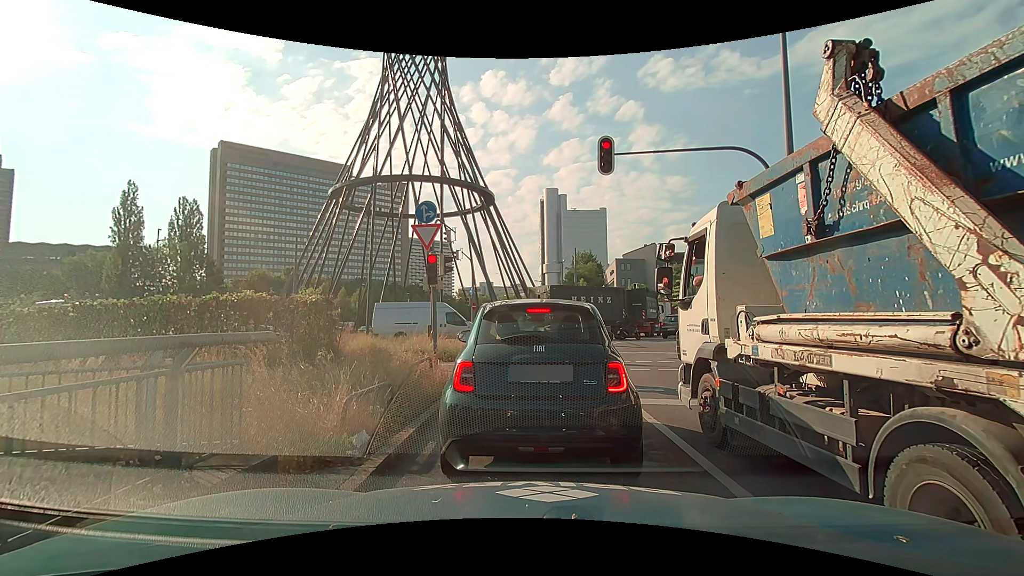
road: trunk_link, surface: asphalt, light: Day
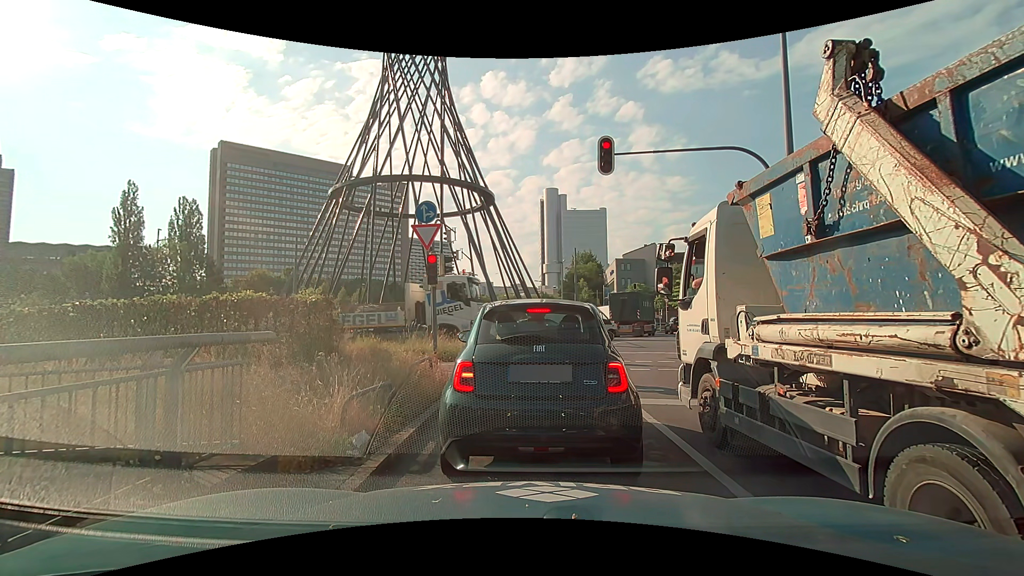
(0.0, 0.0) m; 0°
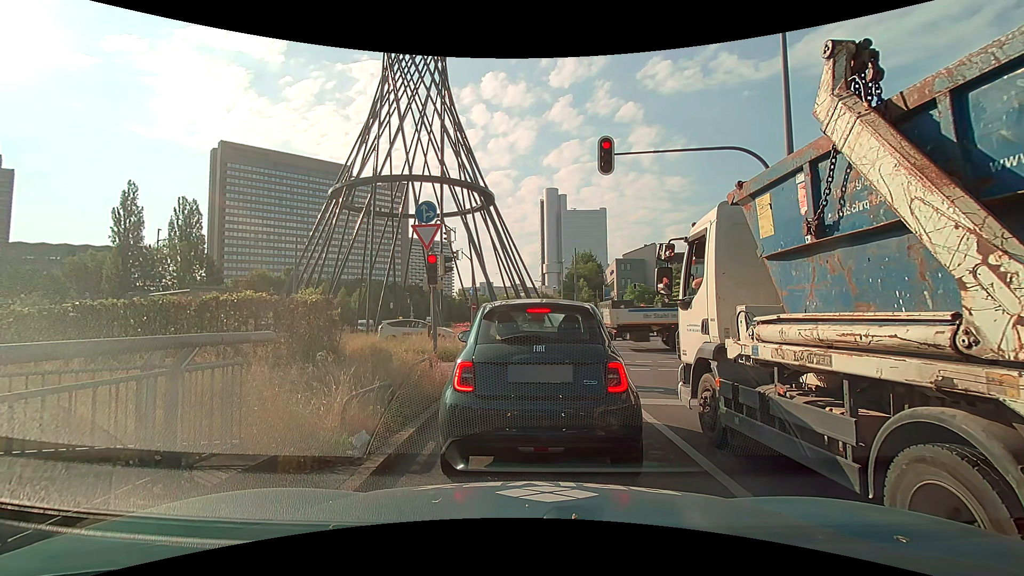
(0.0, 0.0) m; 0°
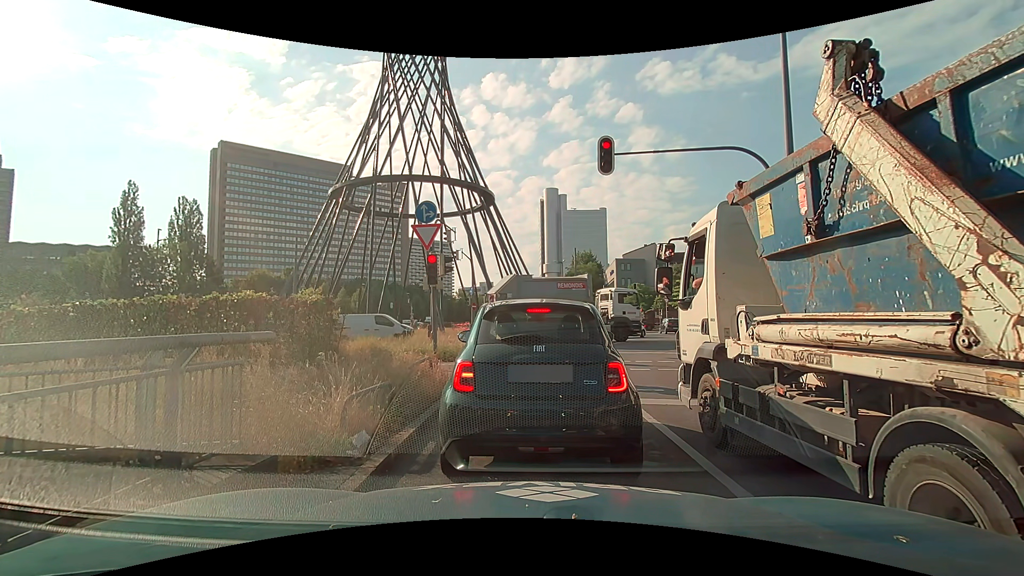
(0.0, 0.0) m; 0°
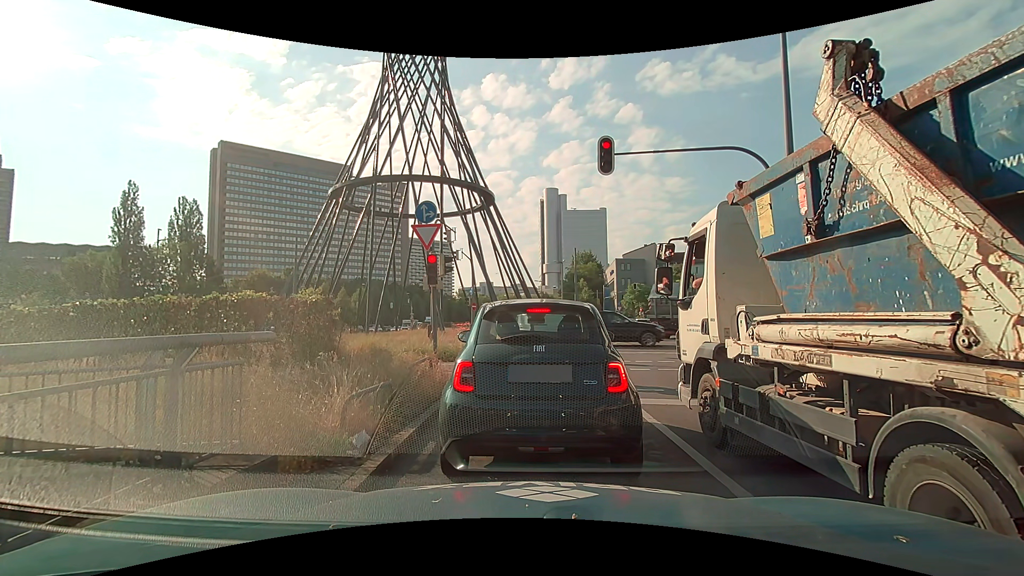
(0.0, 0.0) m; 0°
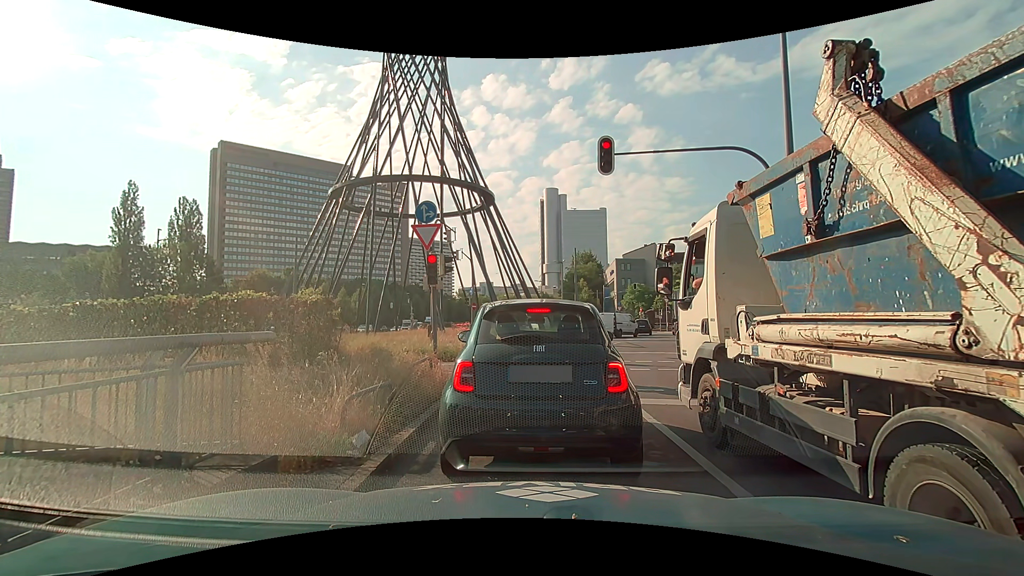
(0.0, 0.0) m; 0°
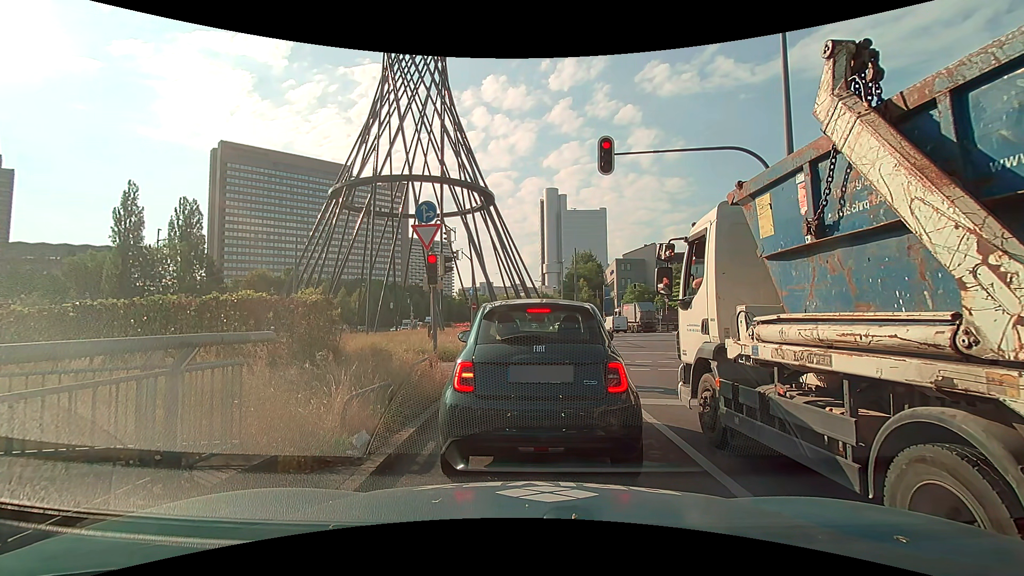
(0.0, 0.0) m; 0°
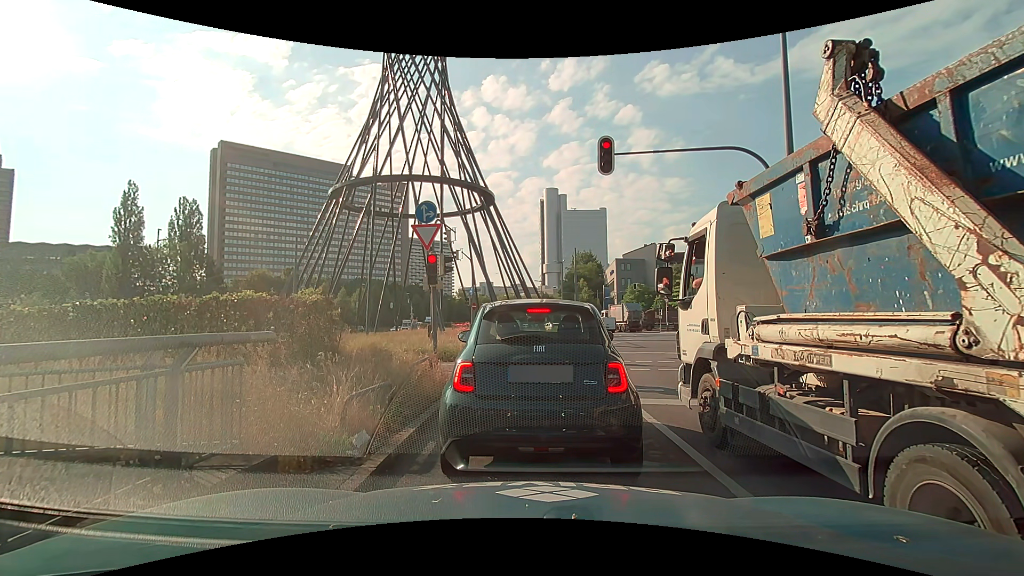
(0.0, 0.0) m; 0°
(0, +10) (0, +20) (+2, +30) (+6, +39) (+10, +48) (+11, +58) (+9, +68) (+6, +78) (0, +86) (-9, +90) m
